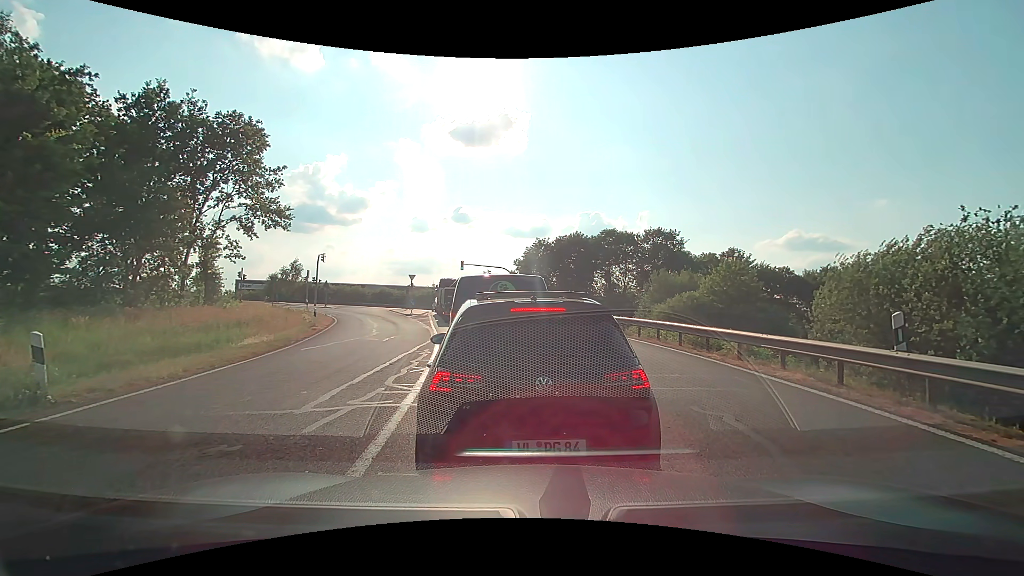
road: motorway_link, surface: asphalt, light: Day
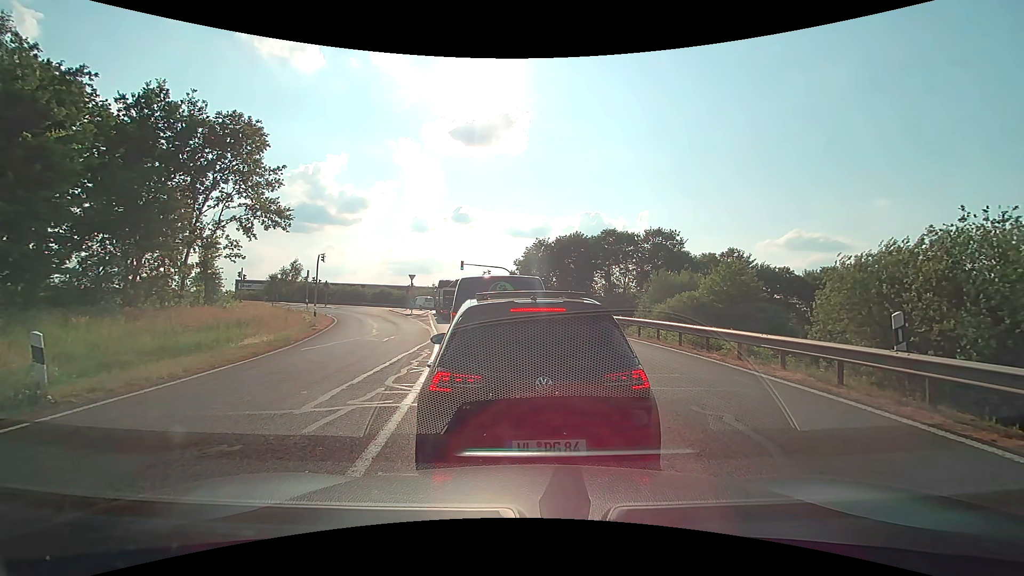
(0.0, 0.0) m; 0°
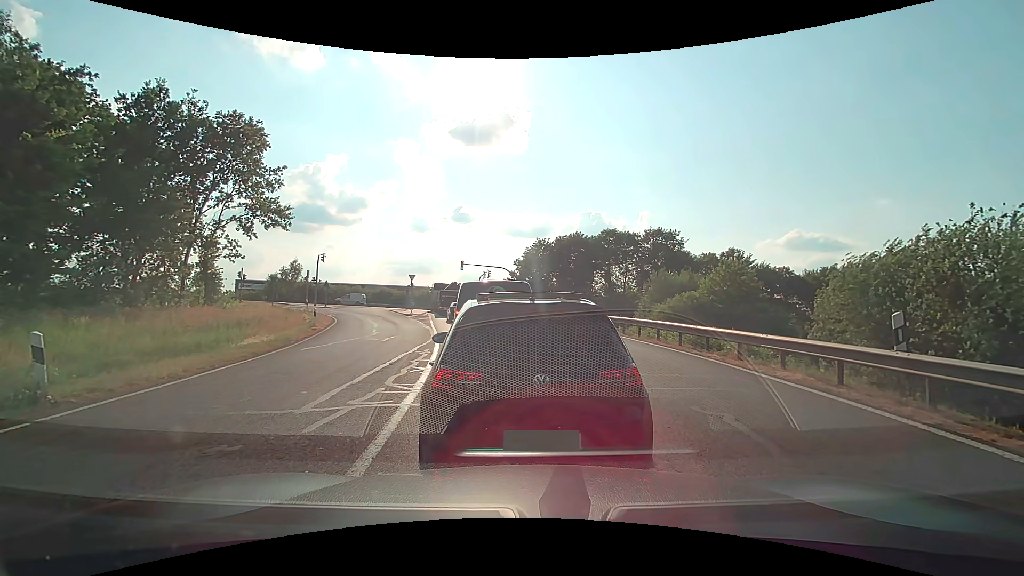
(0.0, 0.0) m; 0°
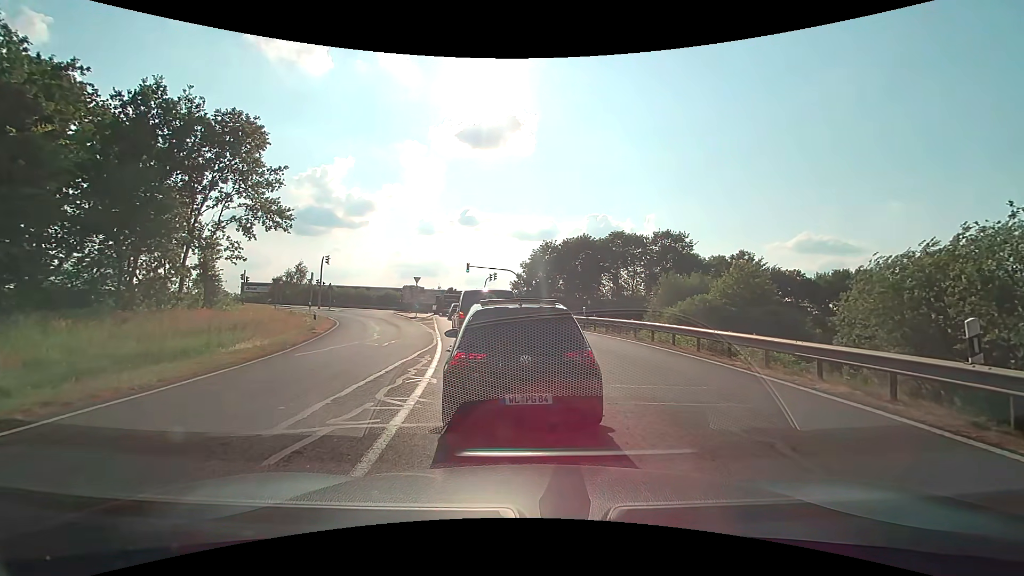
(0.0, +1.1) m; -2°
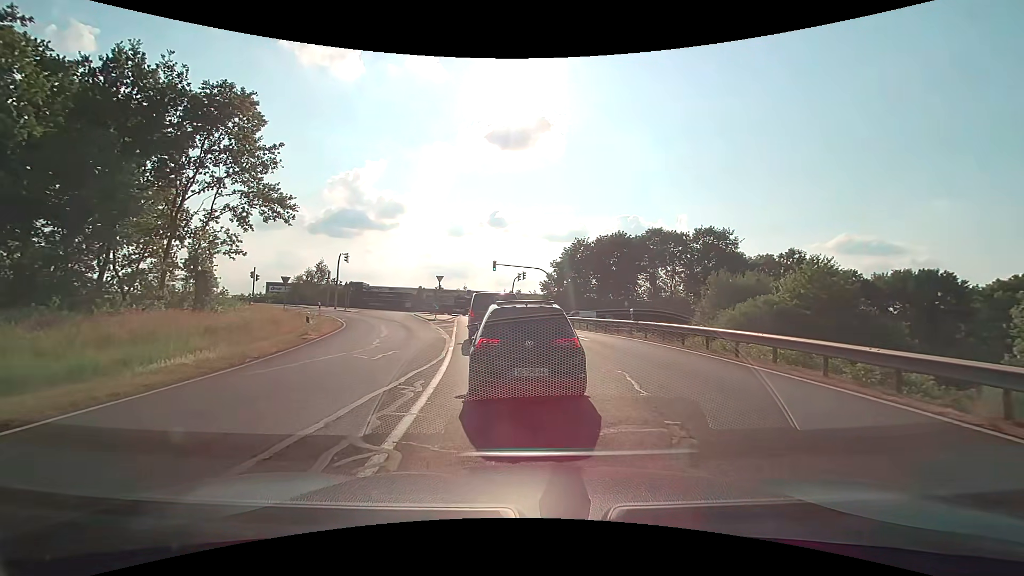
(0.0, +5.1) m; -3°
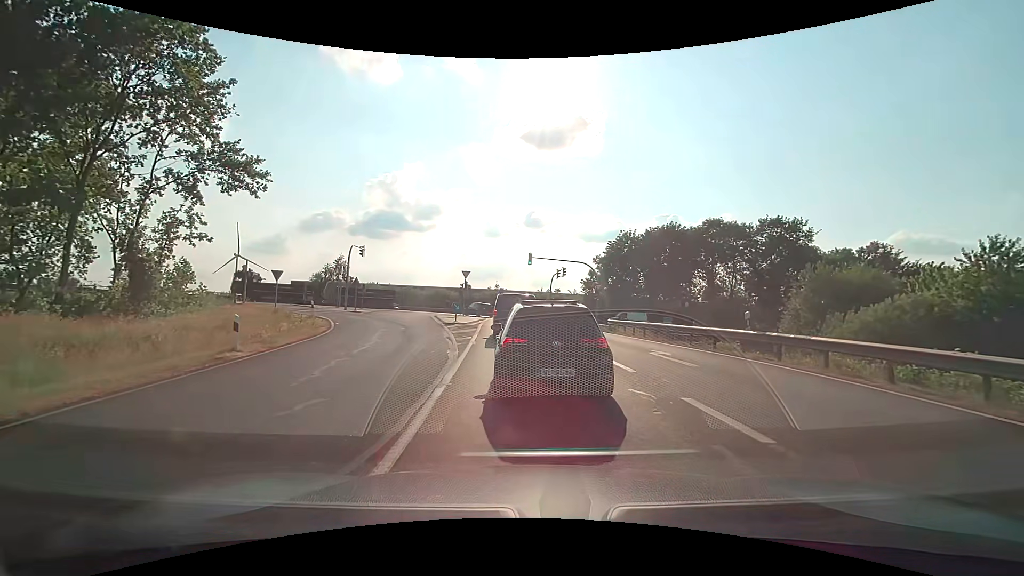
(-0.2, +8.6) m; -3°
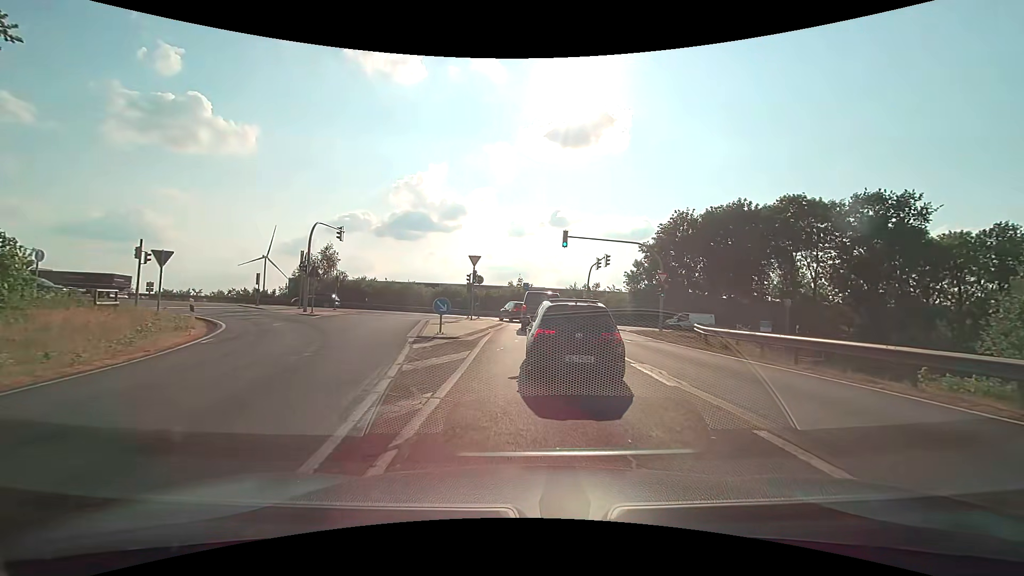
(-0.4, +14.2) m; -3°
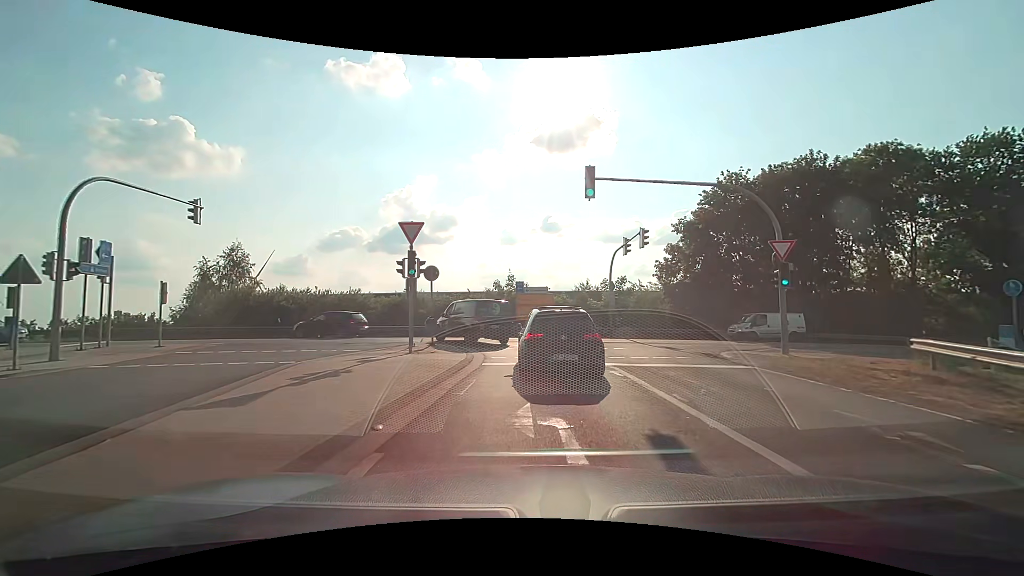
(+0.1, +17.1) m; +1°
(0, +10) (-1, +20) (-6, +28) (-15, +31) (-25, +31) (-35, +29) (-45, +28) (-55, +26) (-65, +25) (-74, +23) m
